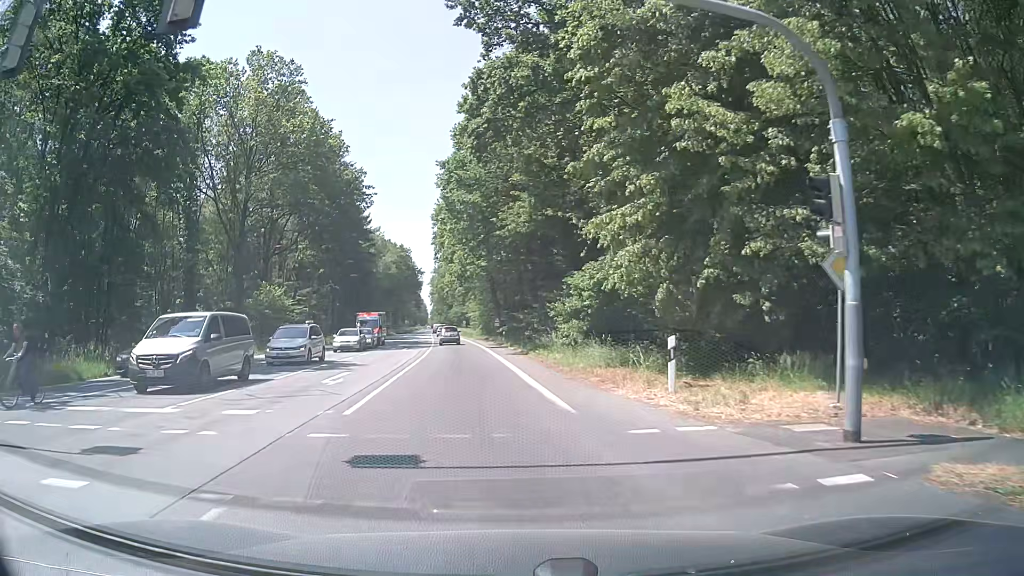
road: secondary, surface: asphalt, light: Day
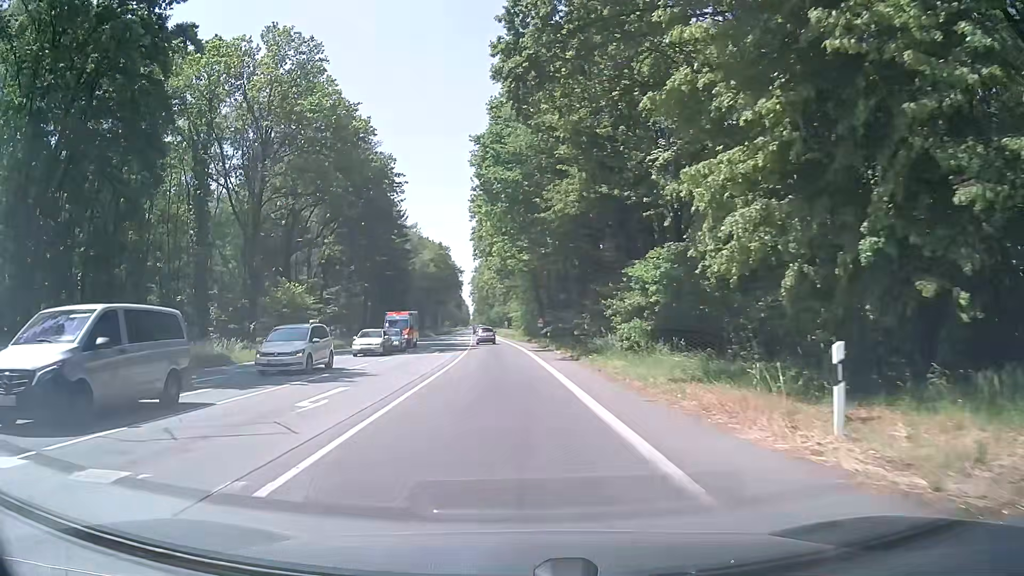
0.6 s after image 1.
(-0.2, +5.4) m; -3°
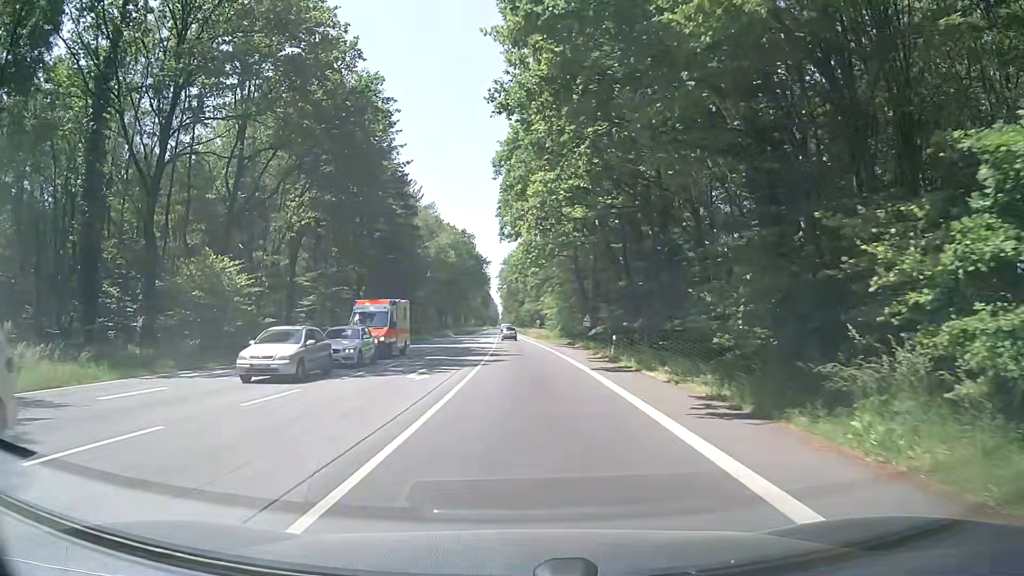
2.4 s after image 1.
(-0.9, +18.9) m; -4°
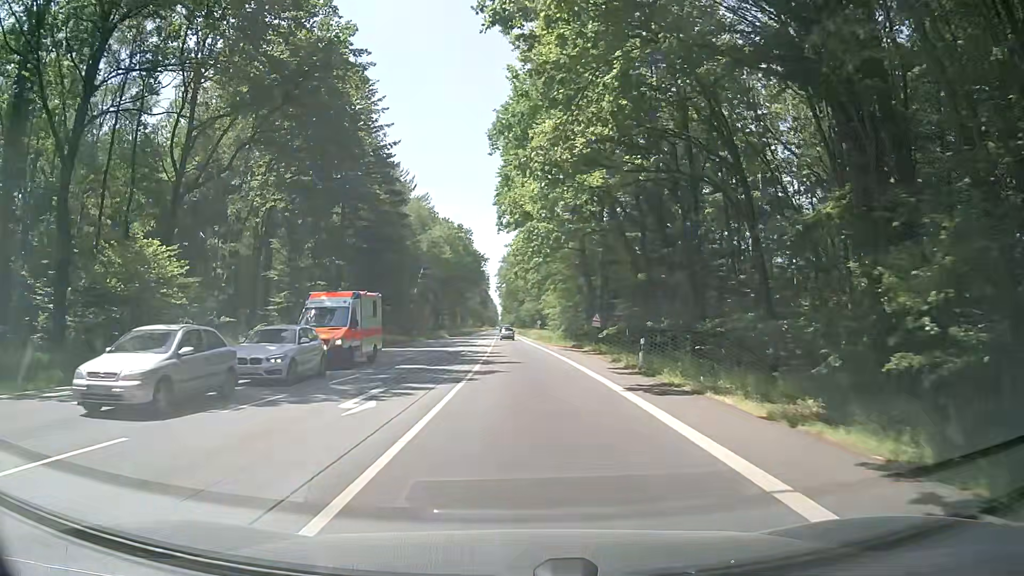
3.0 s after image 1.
(+0.1, +7.2) m; +1°
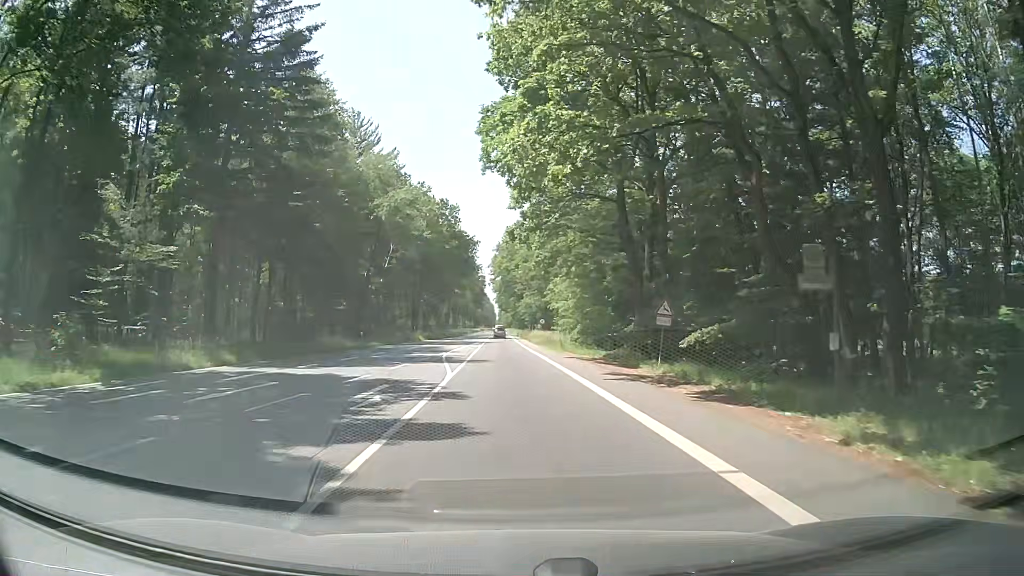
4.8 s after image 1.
(-0.3, +24.1) m; 0°
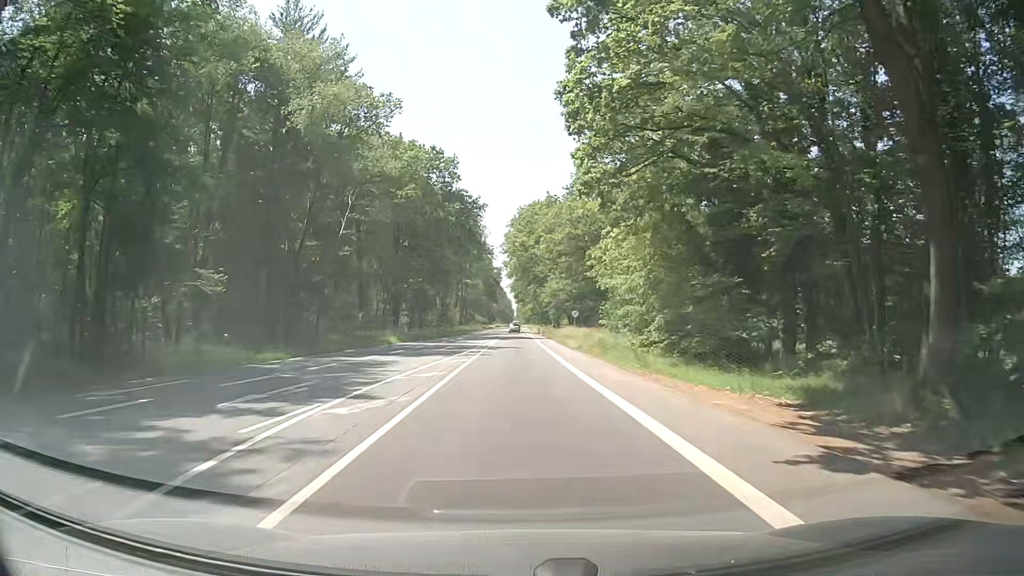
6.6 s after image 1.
(-0.5, +26.6) m; -2°
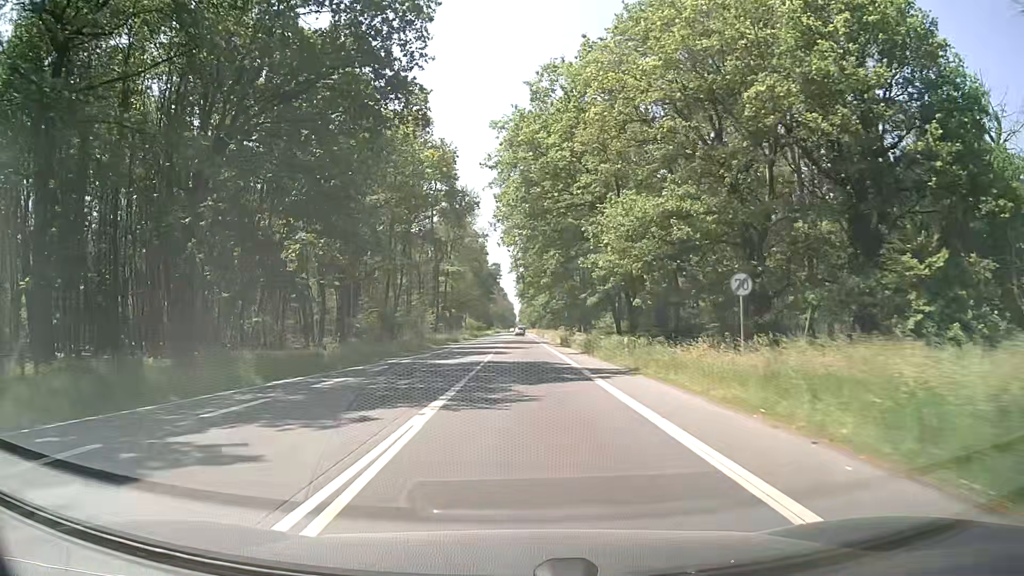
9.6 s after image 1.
(-0.2, +46.5) m; 0°
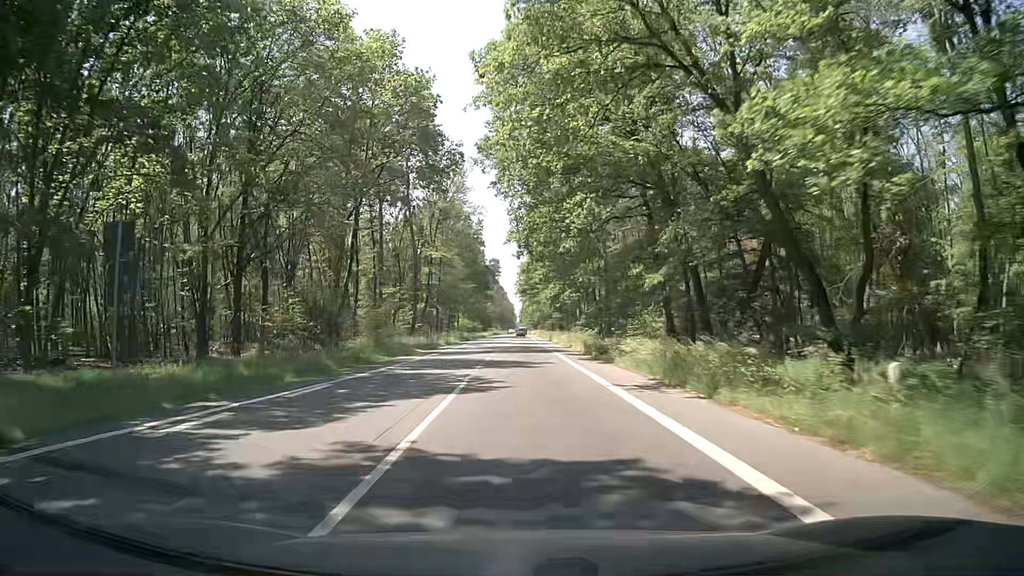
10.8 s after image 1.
(0.0, +20.6) m; 0°
(0, +10) (0, +20) (0, +30) (0, +40) (0, +50) (0, +60) (0, +70) (0, +80) (0, +90) (0, +100) m
